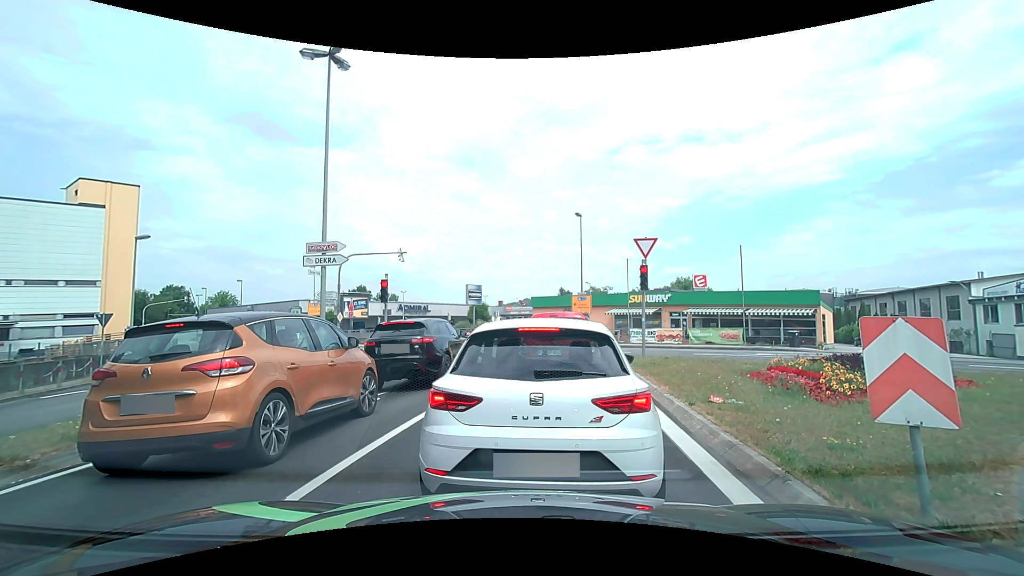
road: tertiary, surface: asphalt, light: Day
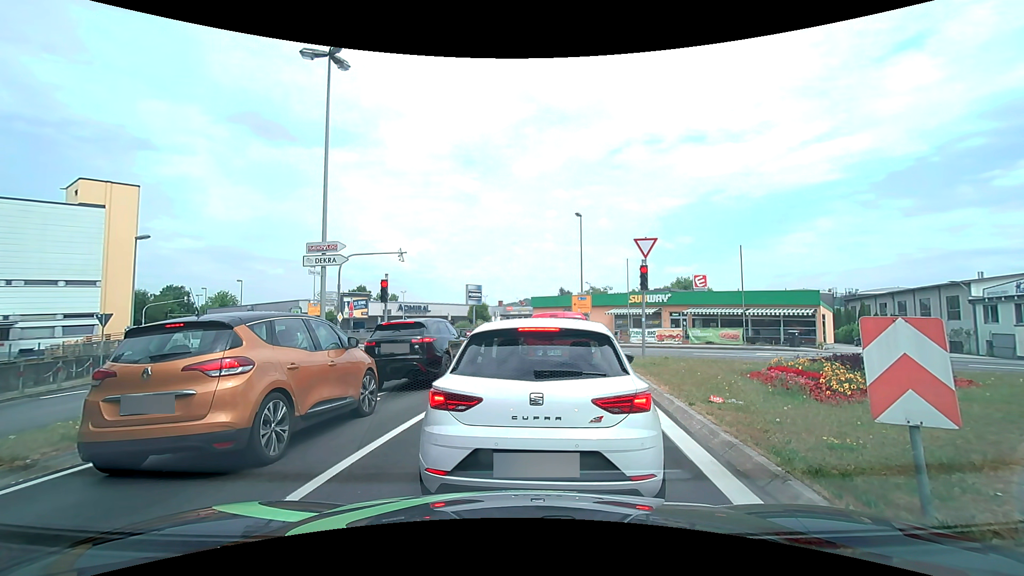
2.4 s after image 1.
(0.0, 0.0) m; 0°
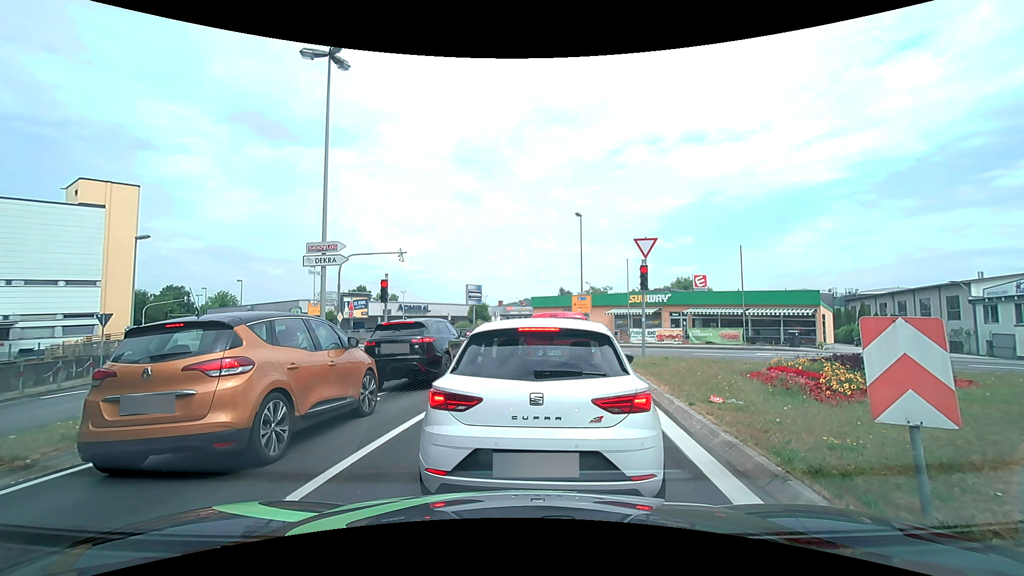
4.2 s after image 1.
(0.0, 0.0) m; 0°
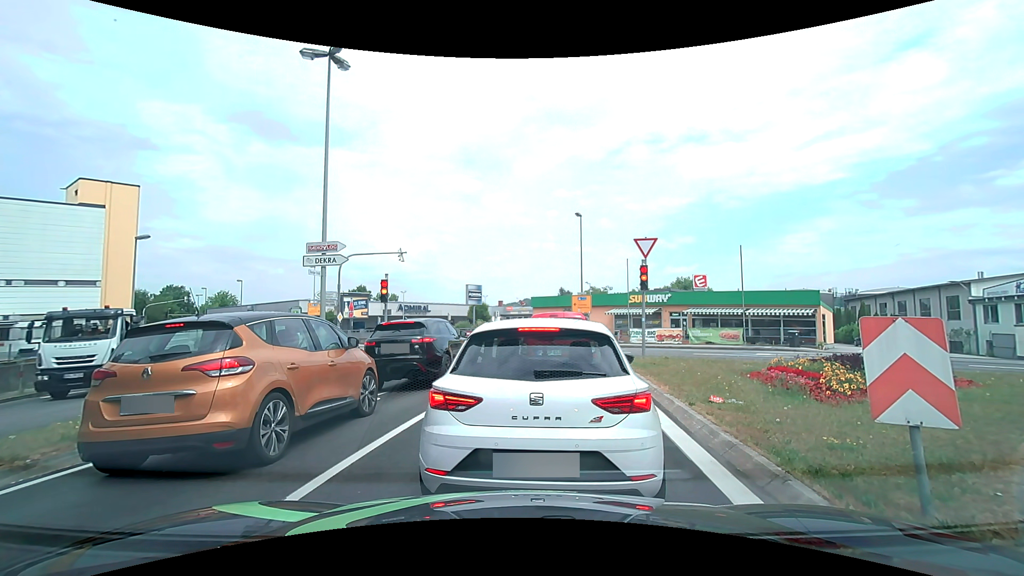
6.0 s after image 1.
(0.0, 0.0) m; 0°
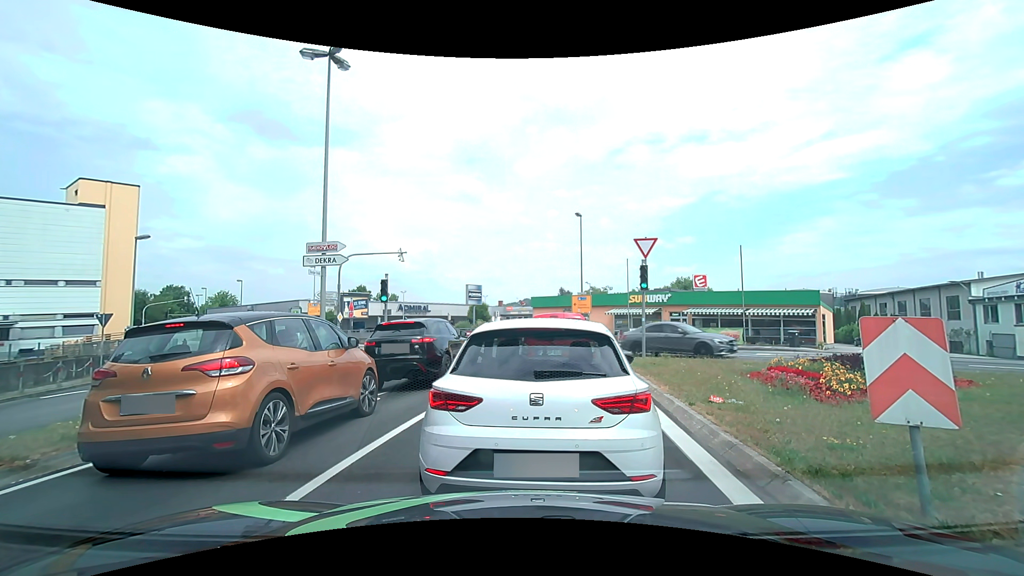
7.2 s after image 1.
(0.0, 0.0) m; 0°
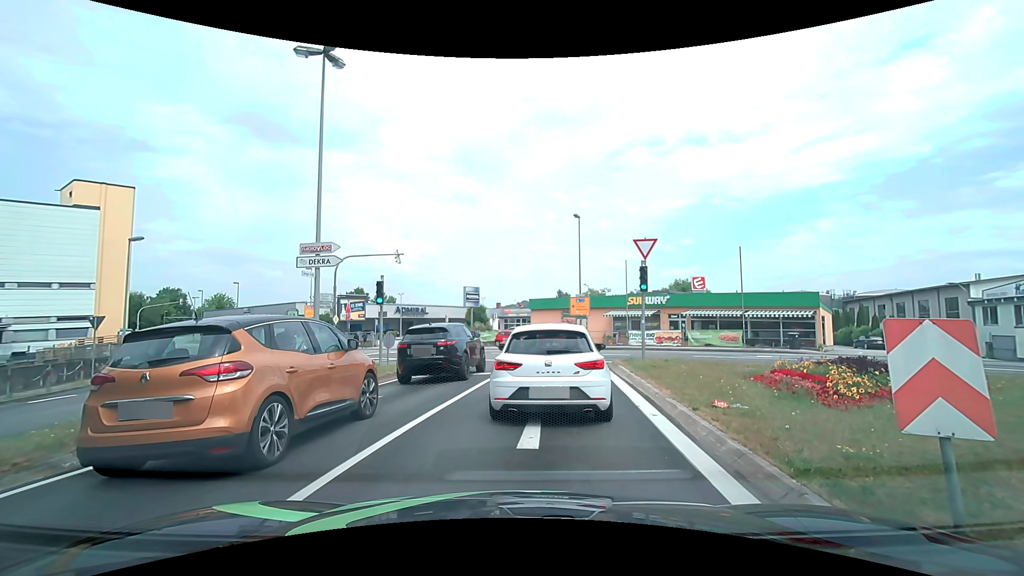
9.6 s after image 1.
(0.0, +0.3) m; 0°
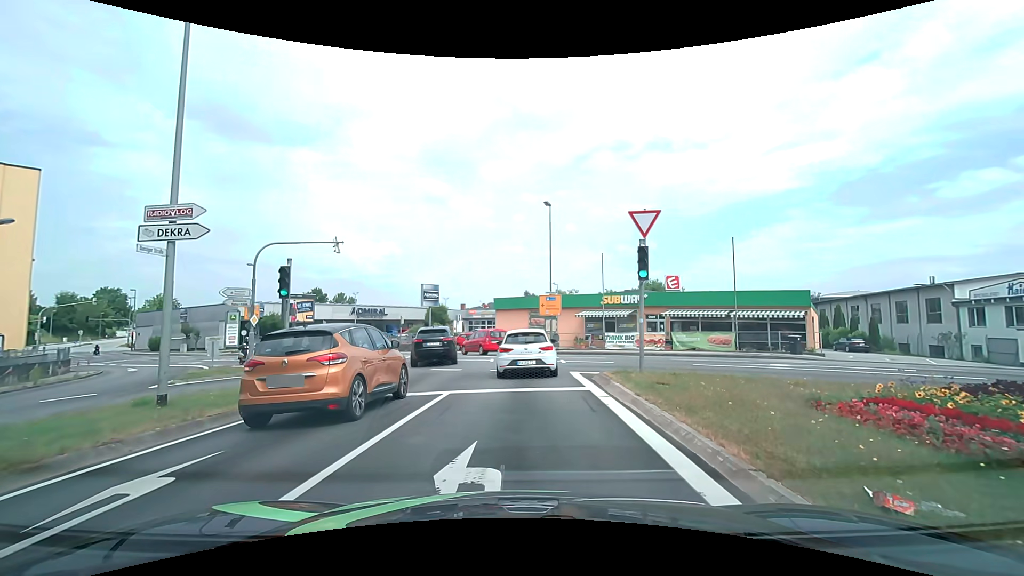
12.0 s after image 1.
(+0.2, +4.9) m; +4°
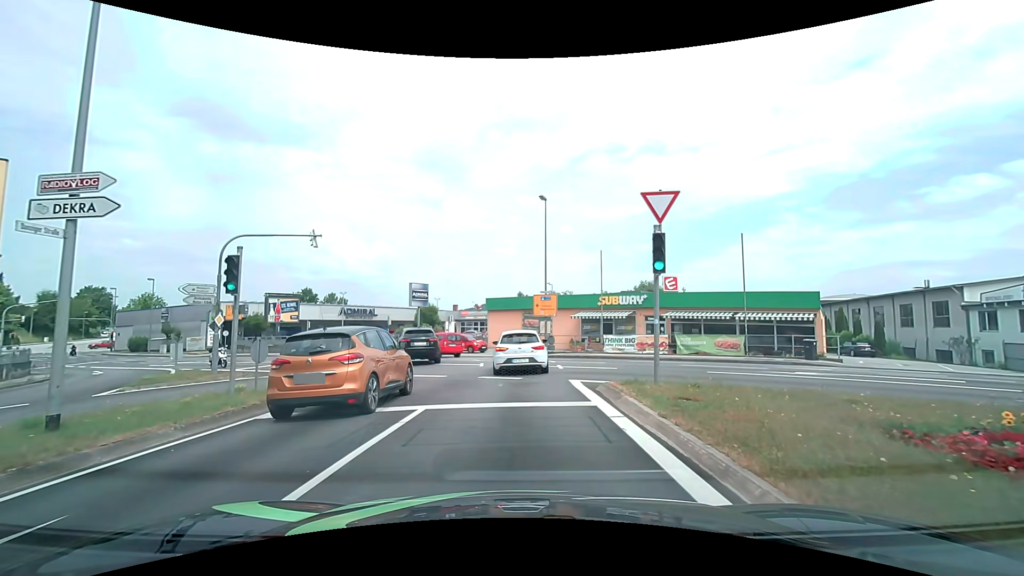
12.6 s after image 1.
(0.0, +2.1) m; +1°
